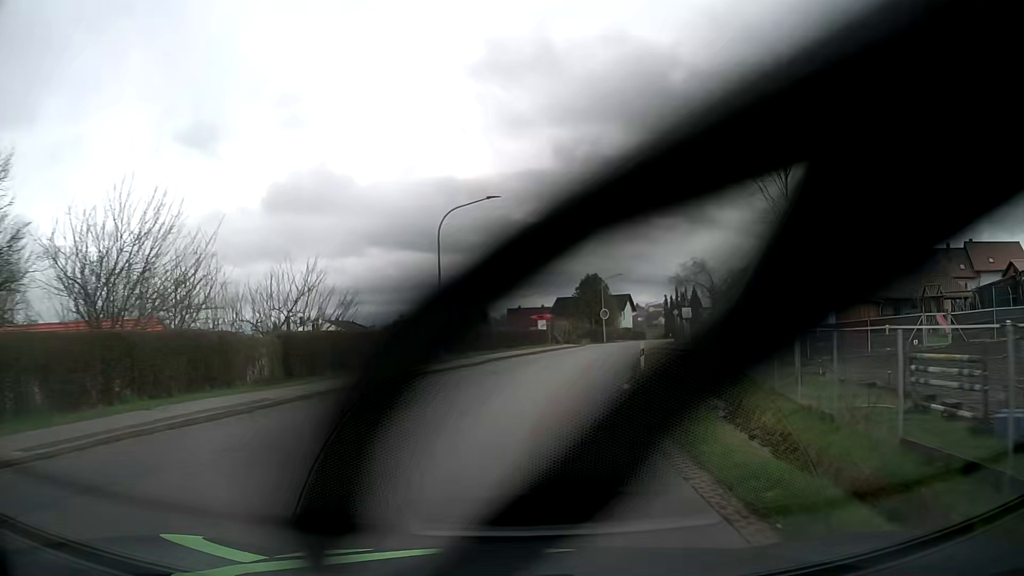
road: tertiary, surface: asphalt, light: Day
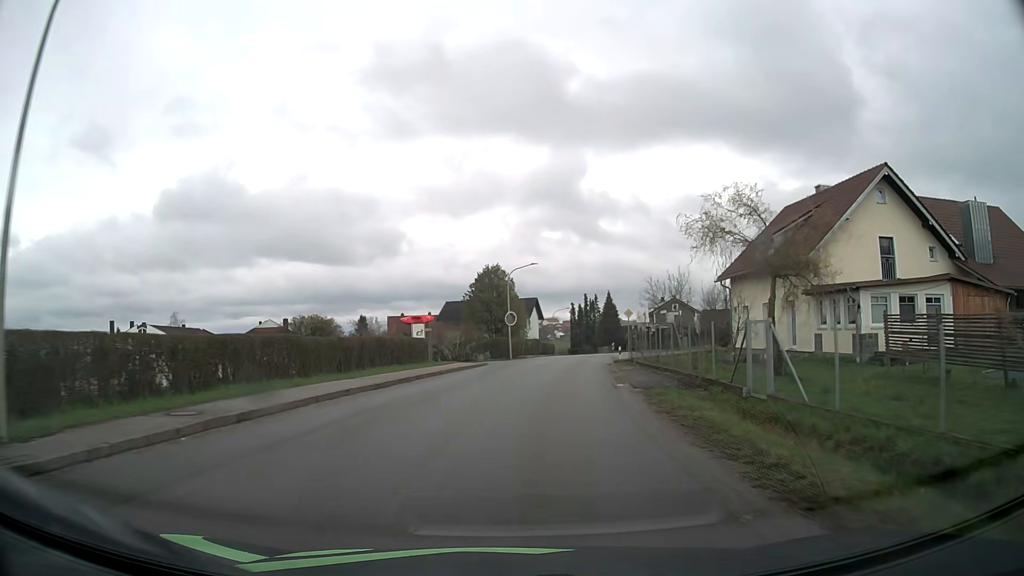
(+1.9, +23.0) m; +9°
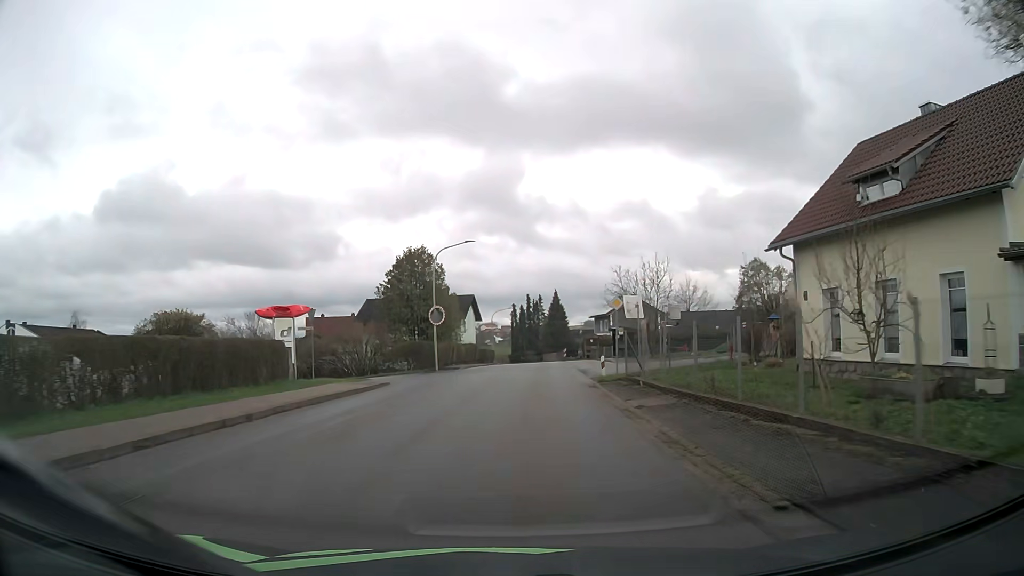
(+0.8, +15.2) m; +5°
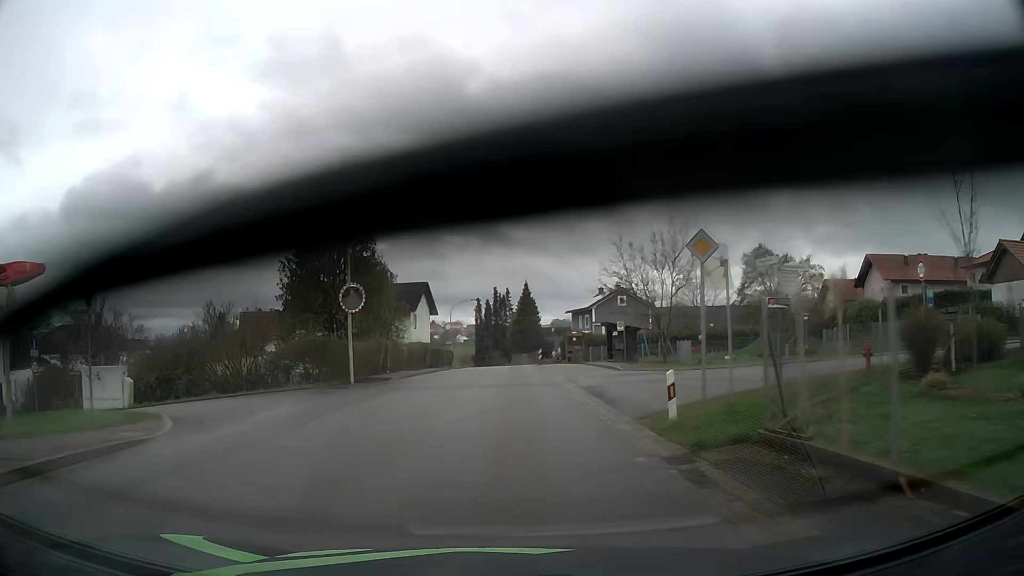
(+0.5, +15.1) m; +3°
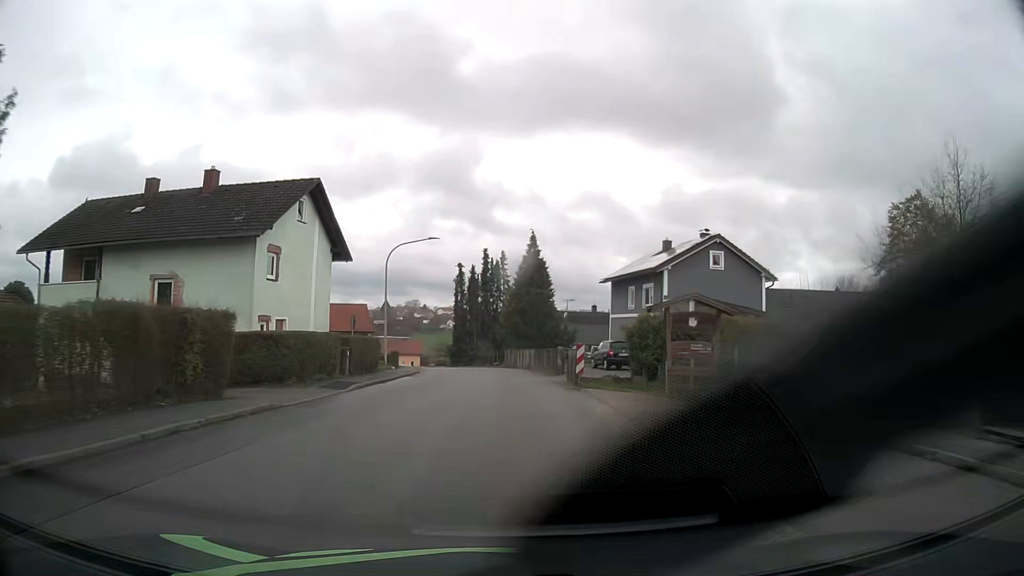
(+0.3, +37.5) m; 0°
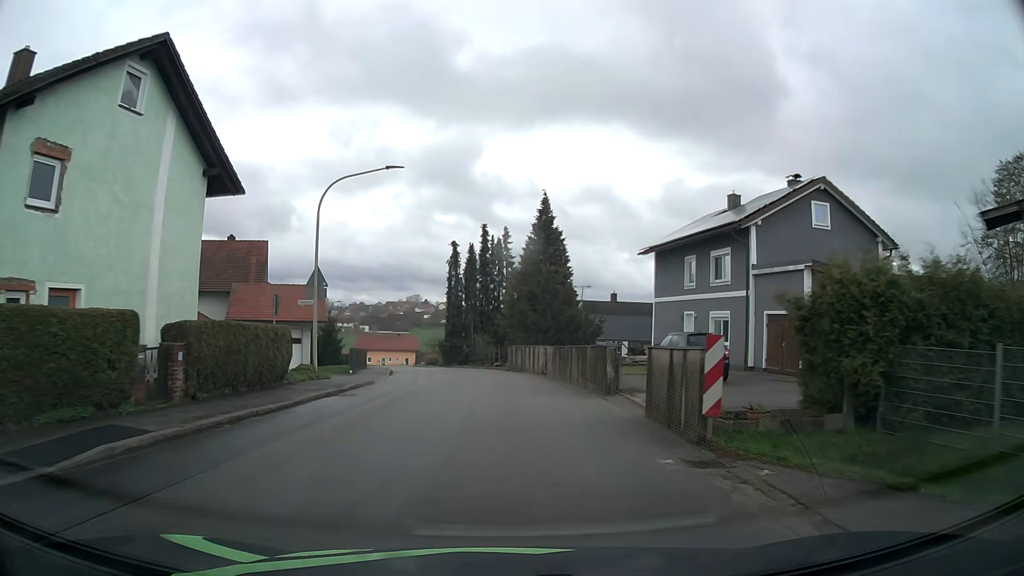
(0.0, +14.4) m; 0°
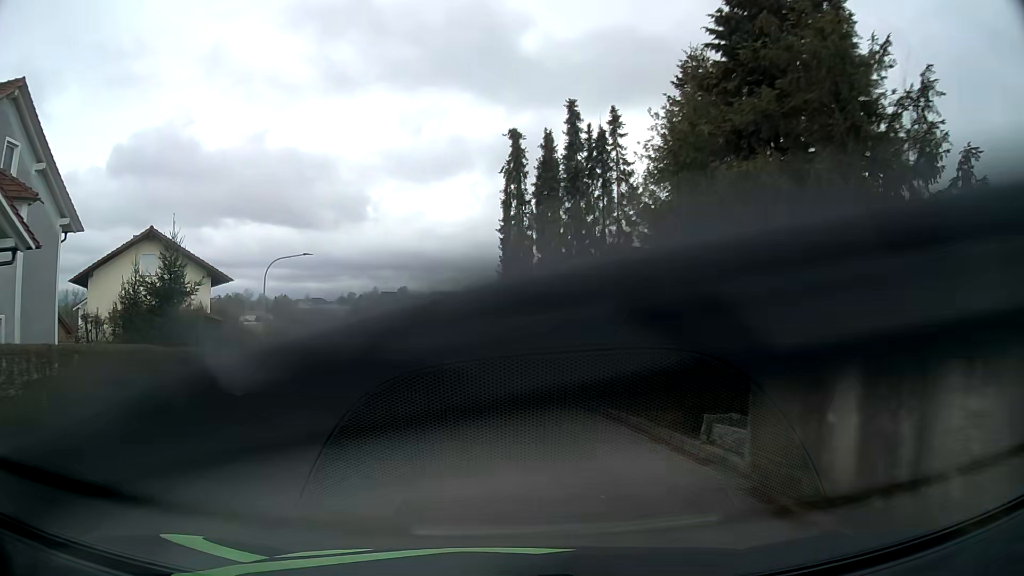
(-1.0, +34.6) m; -7°
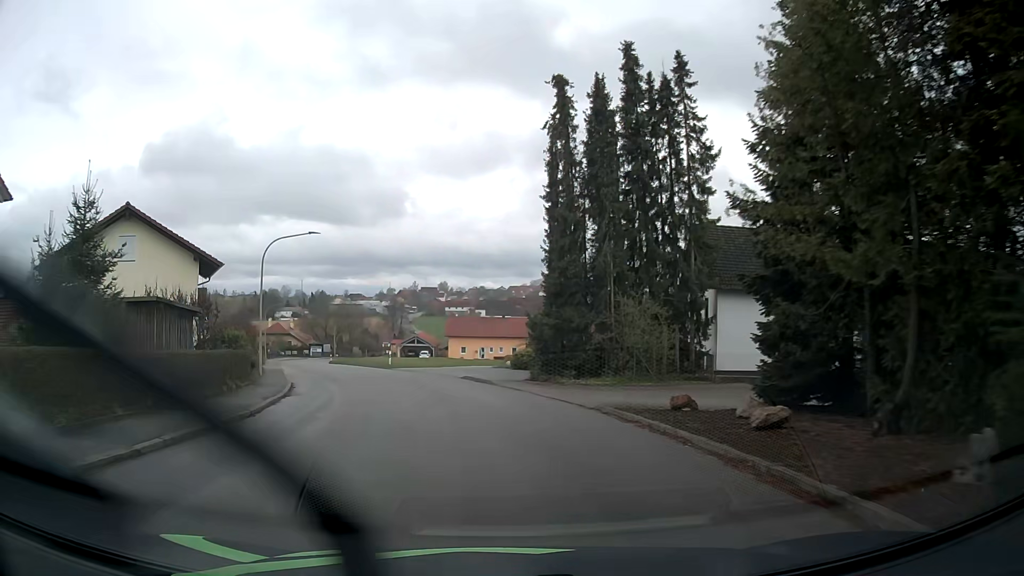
(-0.2, +6.9) m; -3°
